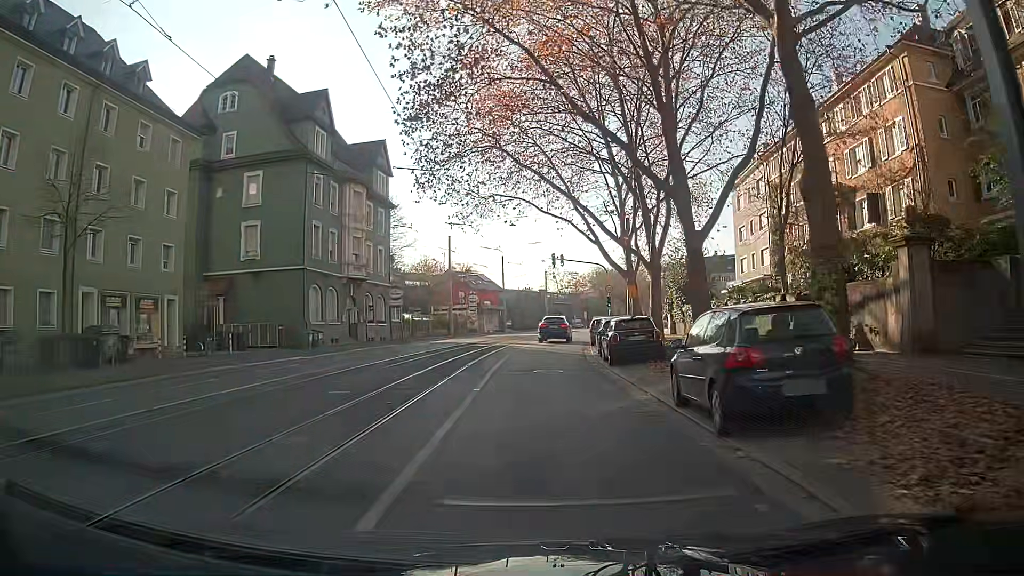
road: primary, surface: asphalt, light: Day
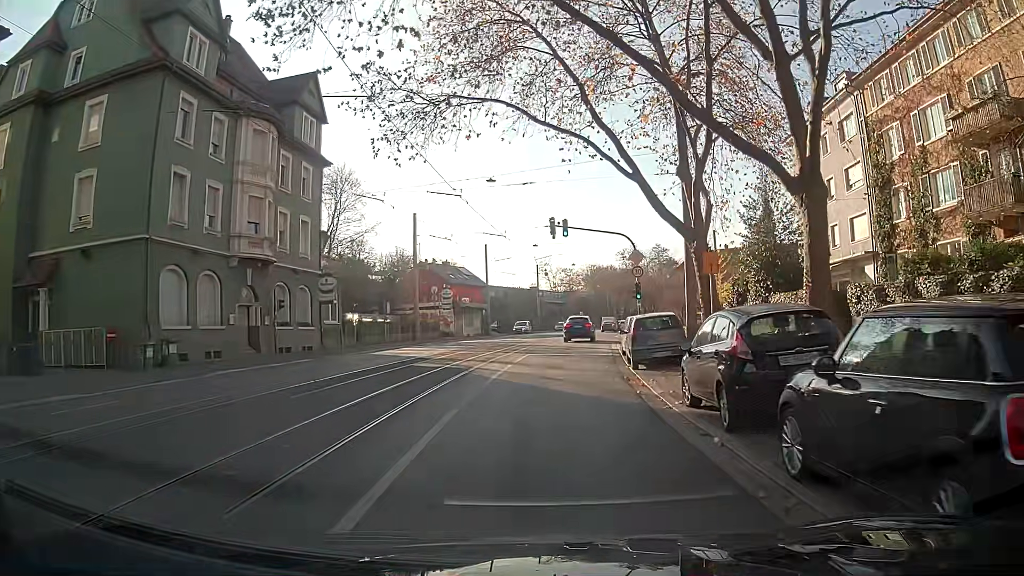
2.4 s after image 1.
(+0.3, +17.6) m; +2°
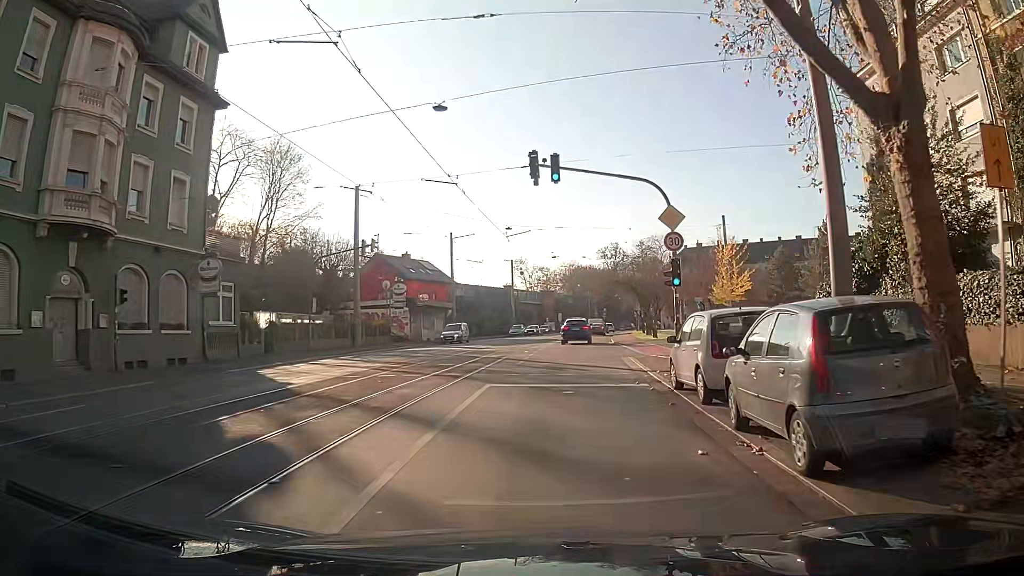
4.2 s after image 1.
(+0.3, +13.2) m; +2°
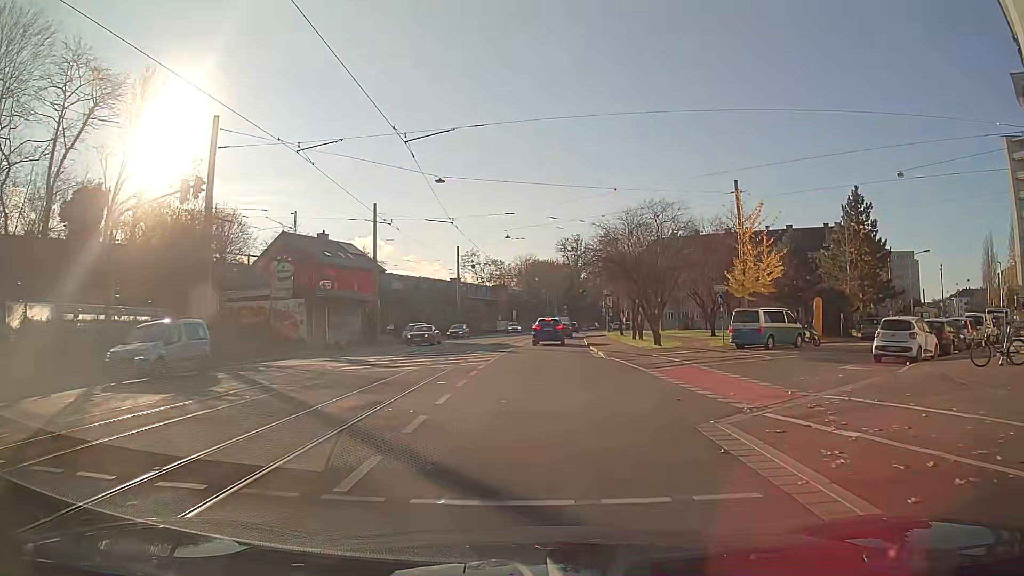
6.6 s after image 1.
(+0.5, +17.3) m; +3°
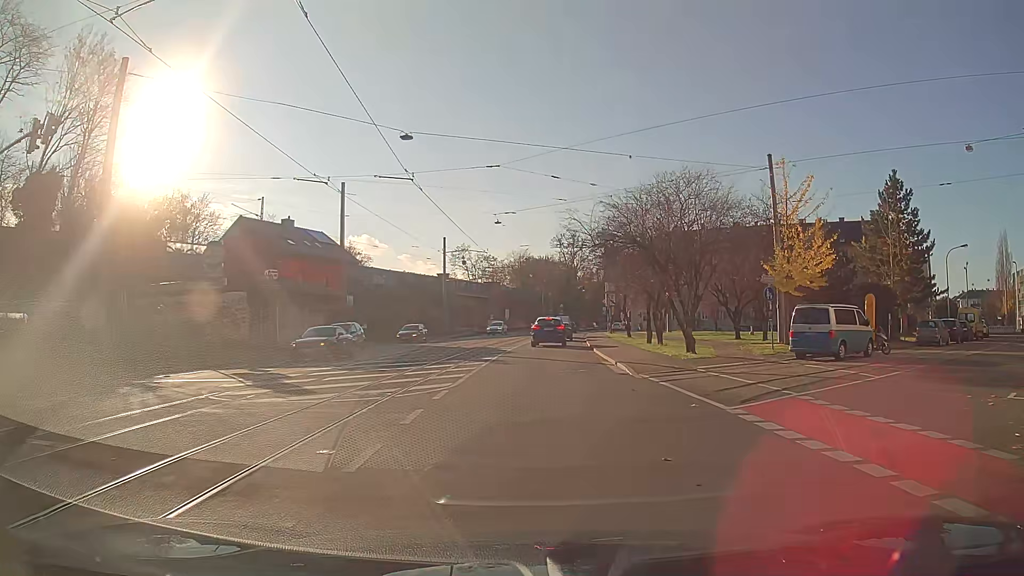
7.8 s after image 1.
(+0.1, +8.4) m; +1°
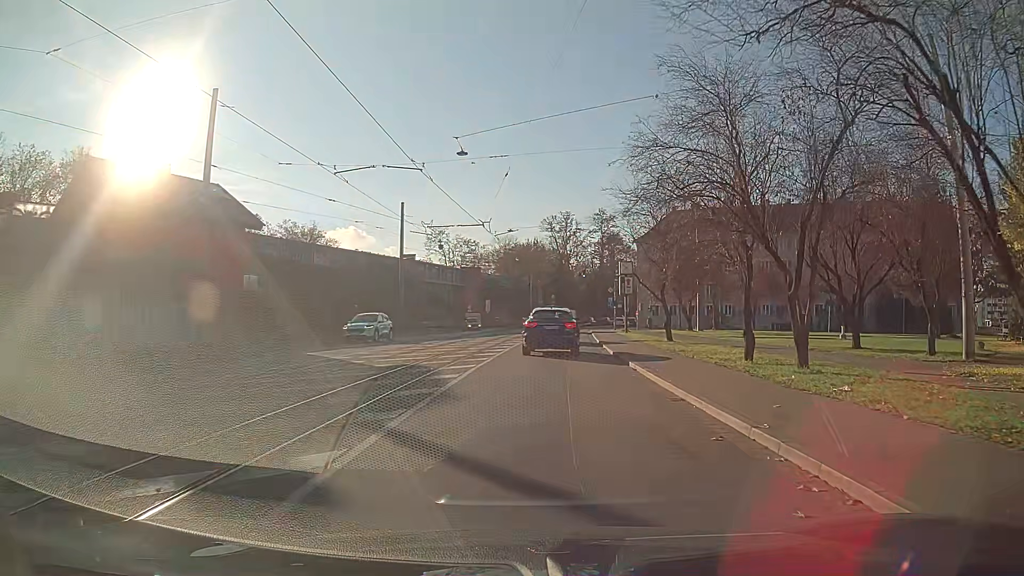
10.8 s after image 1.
(+0.2, +19.9) m; +1°
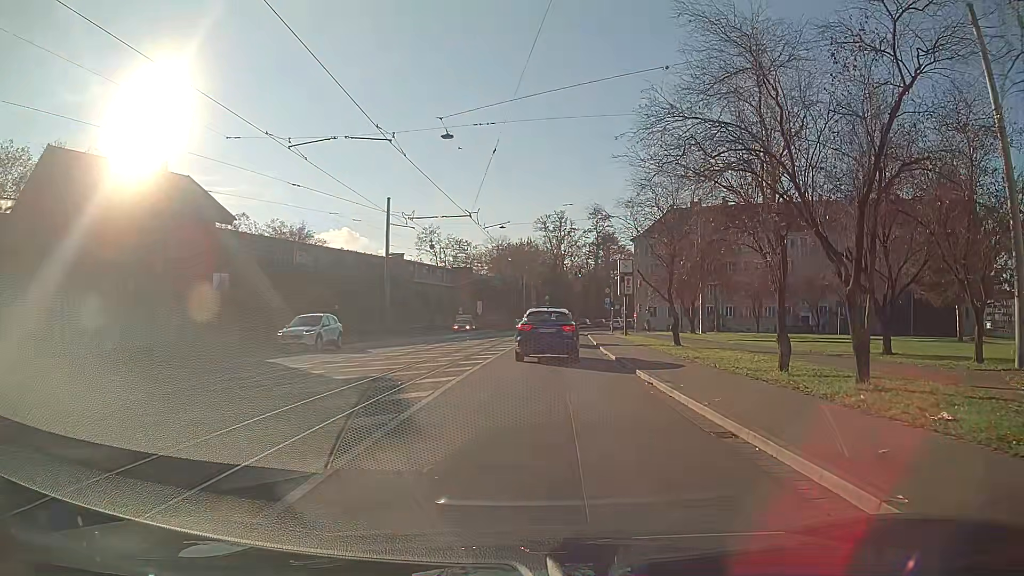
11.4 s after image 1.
(0.0, +3.3) m; +1°
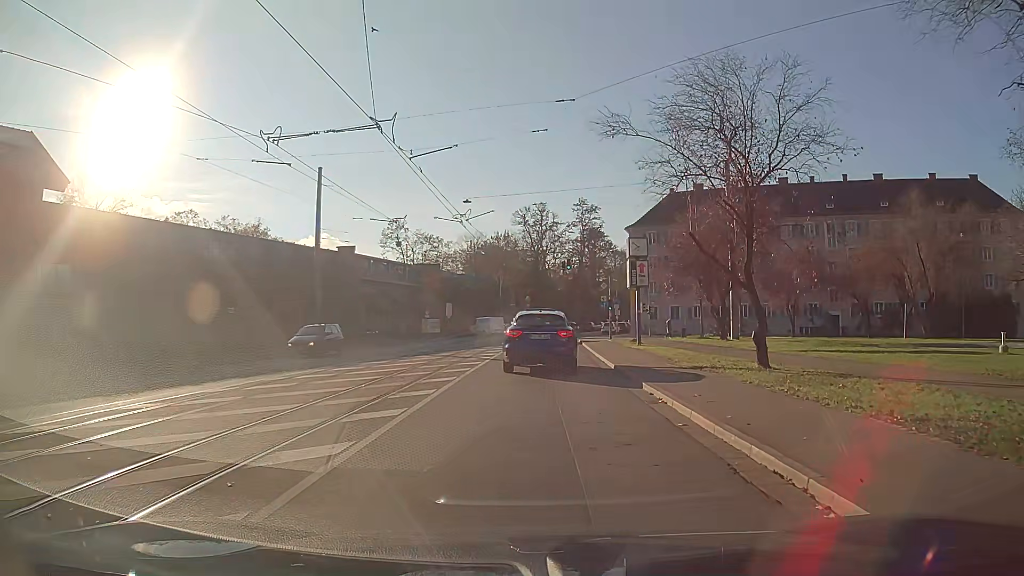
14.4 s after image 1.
(+0.2, +14.0) m; +1°
(0, +10) (0, +20) (+1, +30) (+1, +40) (+1, +50) (+1, +60) (-3, +69) (-10, +76) (-18, +82) (-26, +88) m
